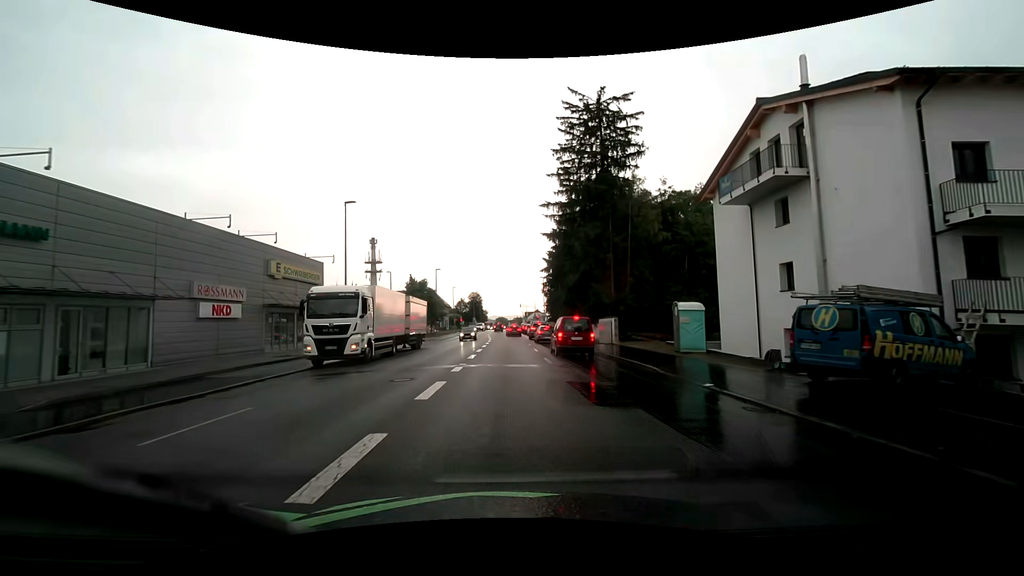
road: tertiary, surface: asphalt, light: Day
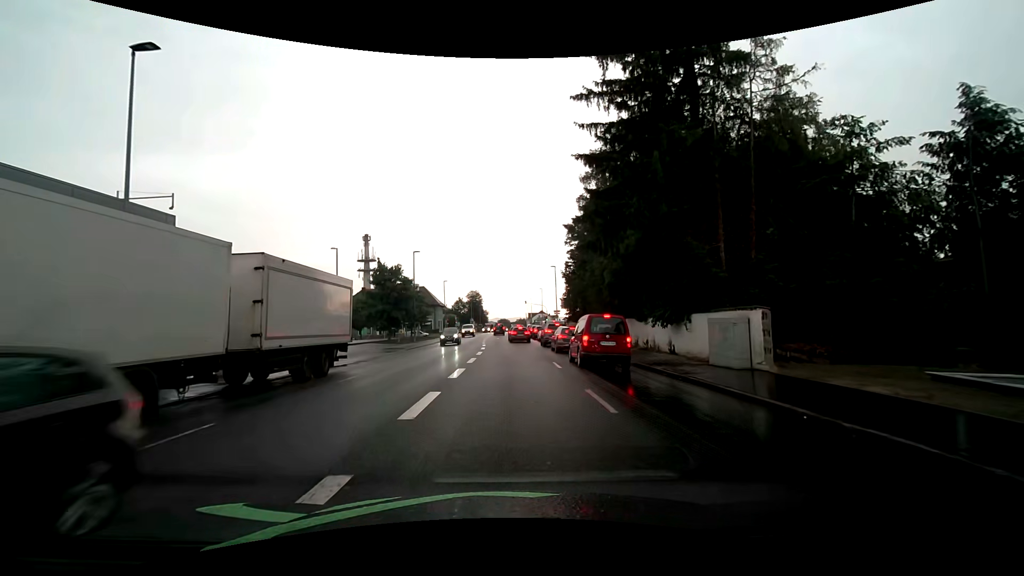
(-0.1, +19.6) m; 0°
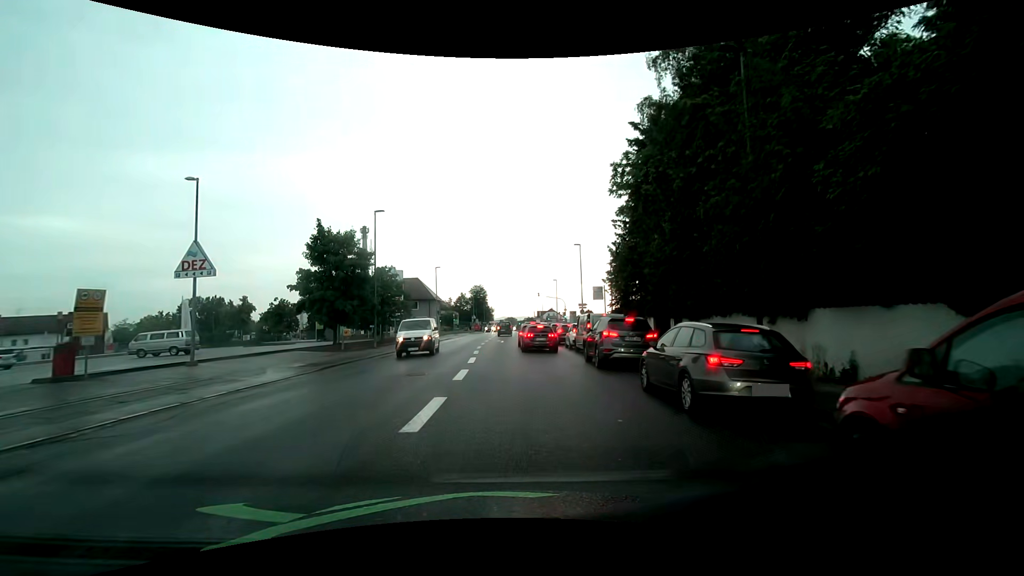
(-0.2, +18.9) m; -1°
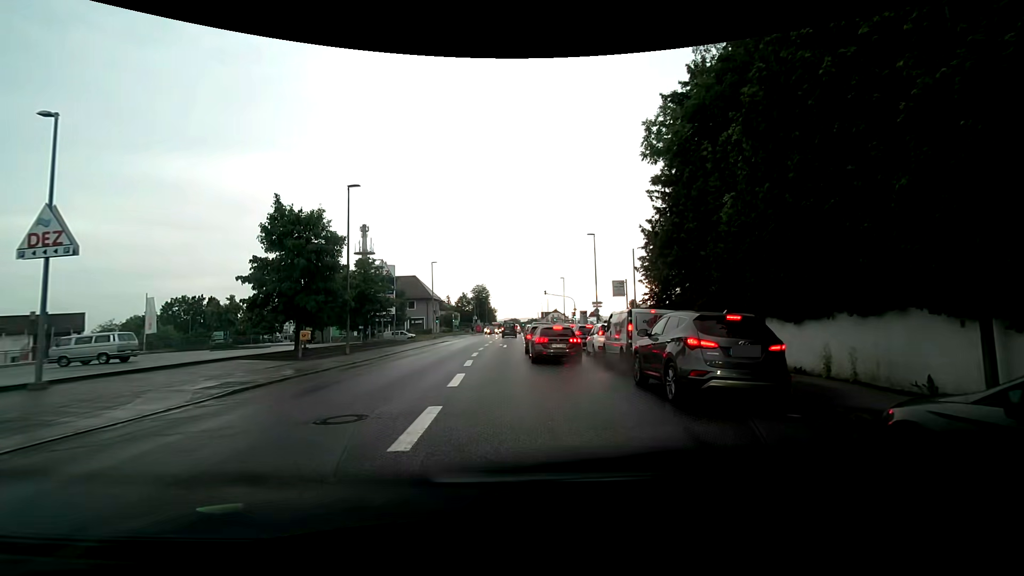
(0.0, +6.8) m; -2°
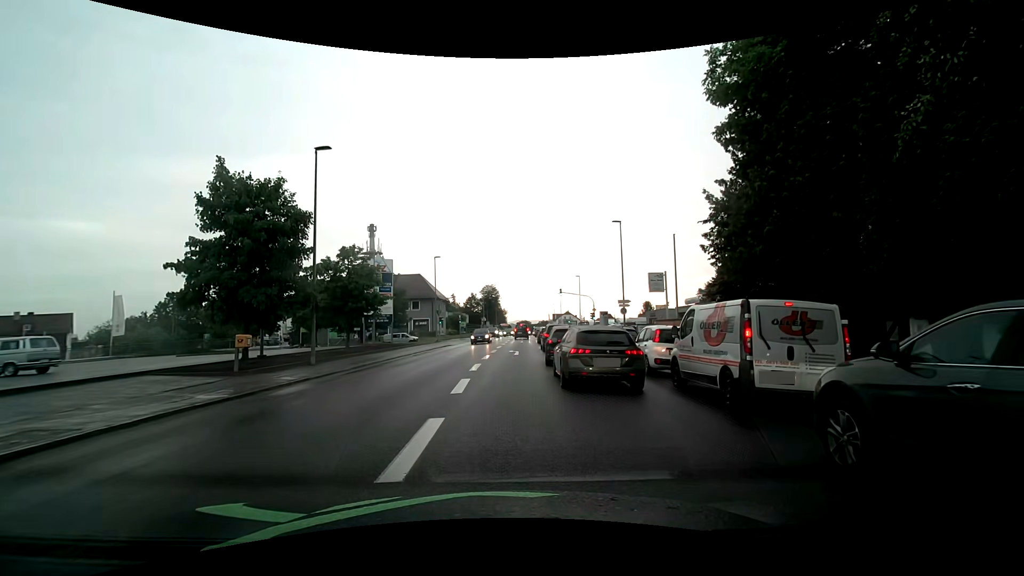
(+0.2, +6.9) m; +1°
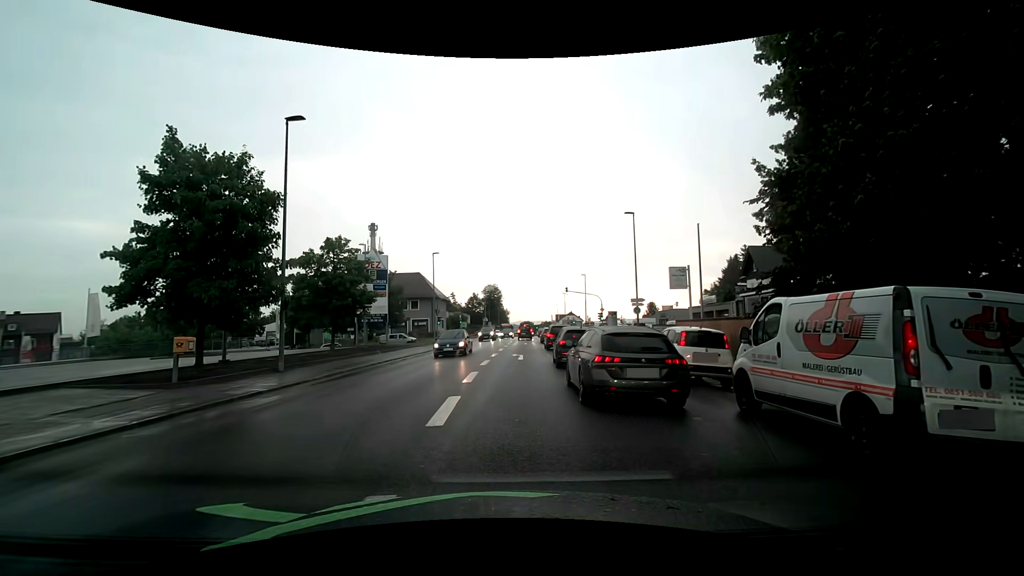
(0.0, +3.5) m; -2°
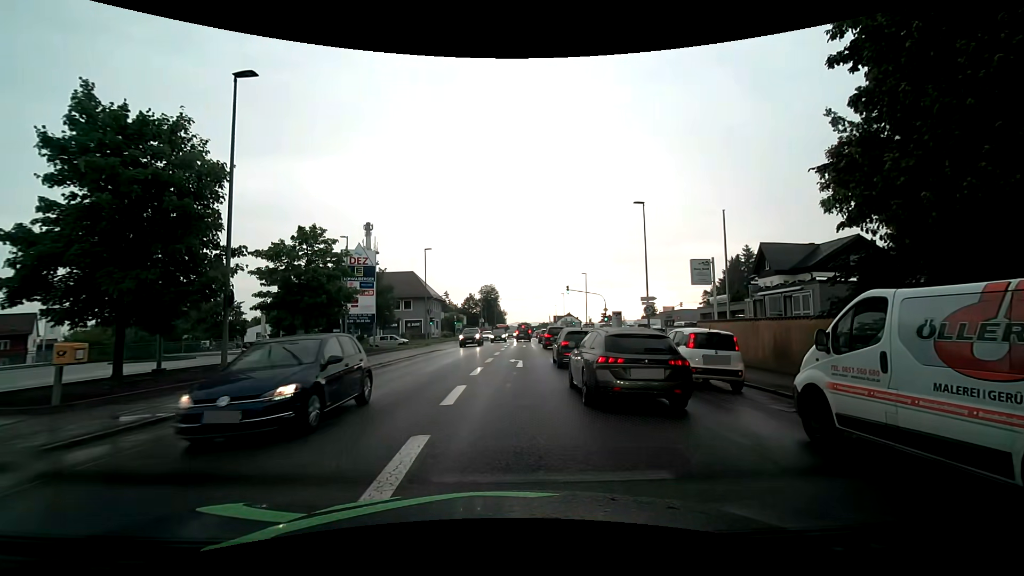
(+0.1, +3.7) m; +2°
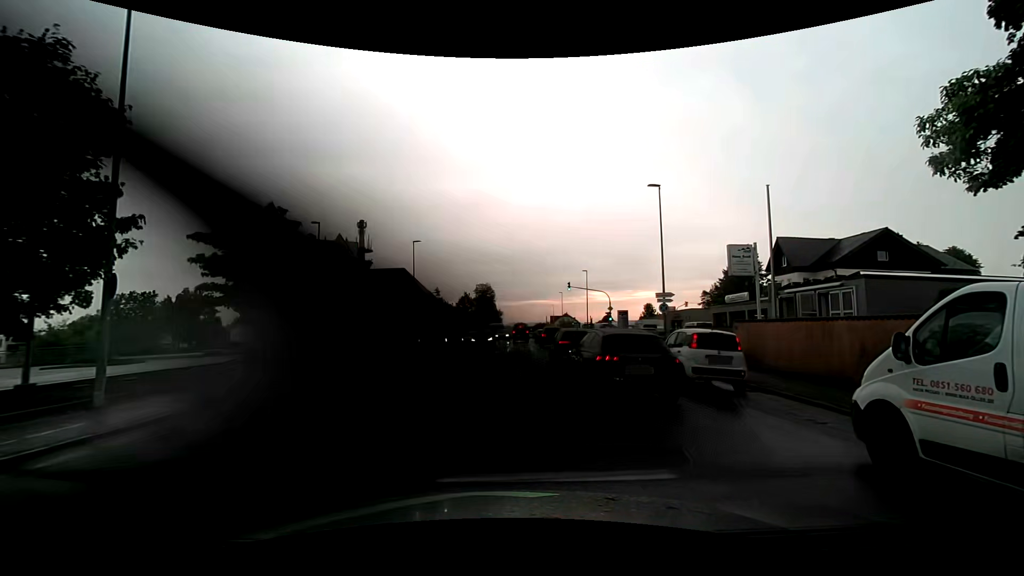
(0.0, +4.6) m; +1°
